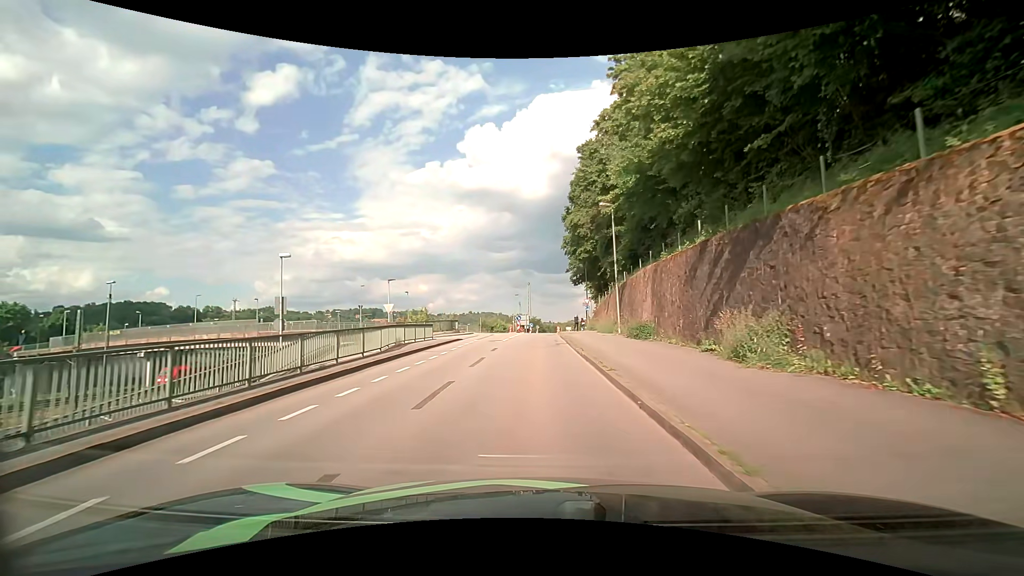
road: residential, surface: asphalt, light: Day
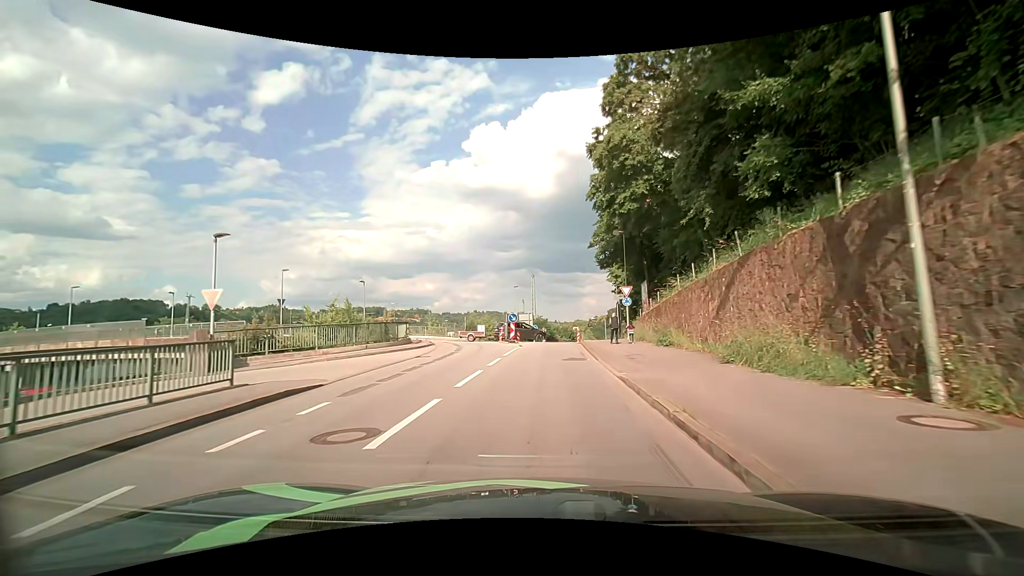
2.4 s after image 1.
(-0.2, +22.6) m; -1°
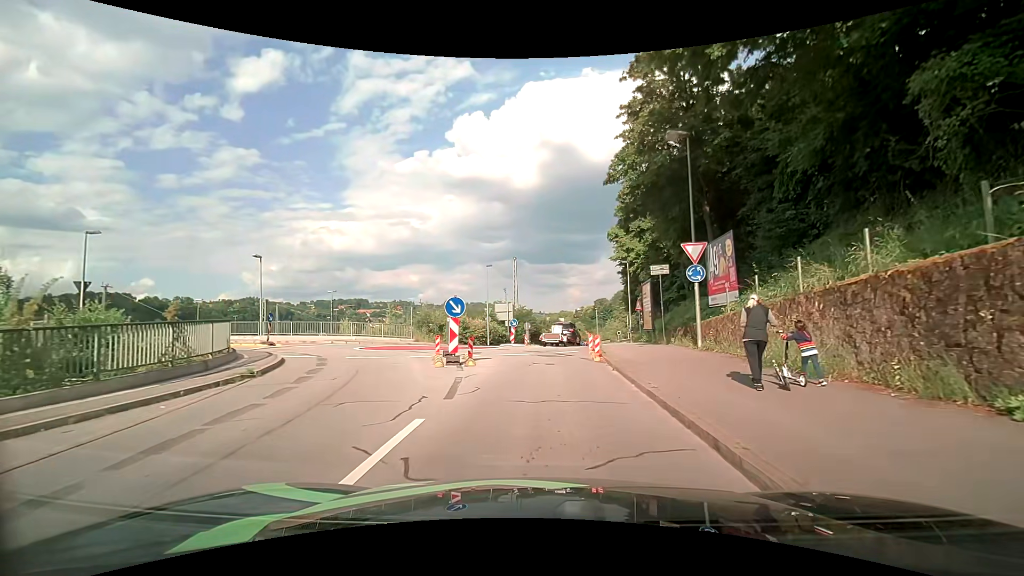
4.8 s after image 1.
(+0.2, +18.1) m; +2°
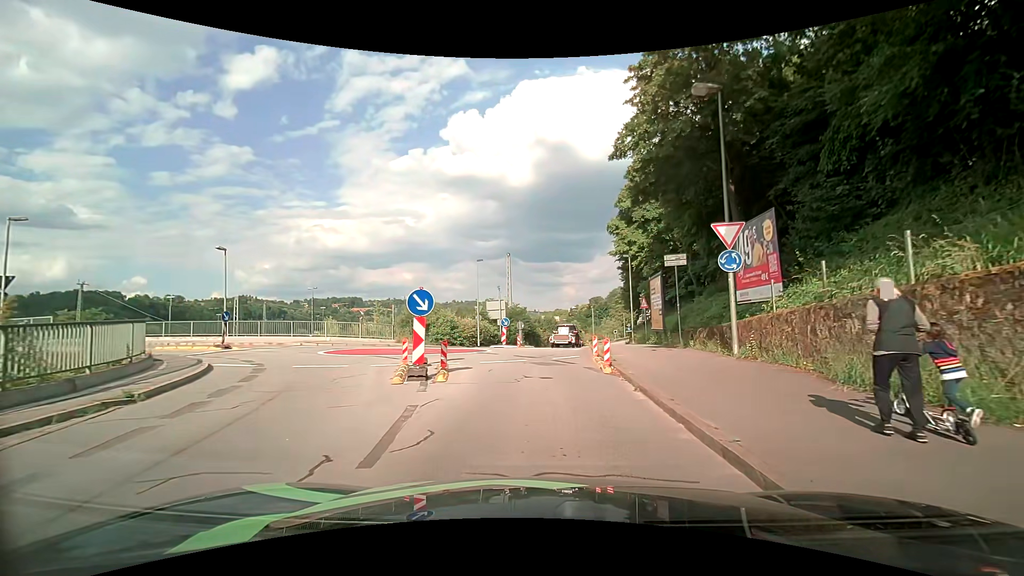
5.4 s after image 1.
(0.0, +3.6) m; +1°
(0, +10) (0, +20) (0, +30) (+1, +40) (+2, +50) (+4, +60) (+6, +70) (+7, +79) (+9, +89) (+12, +99) m
